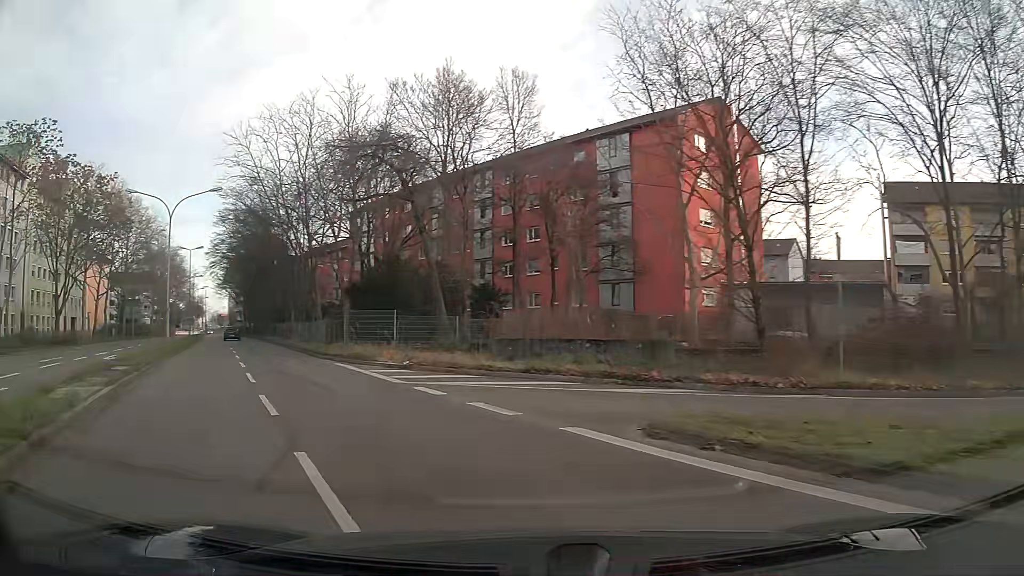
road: secondary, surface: asphalt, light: Day
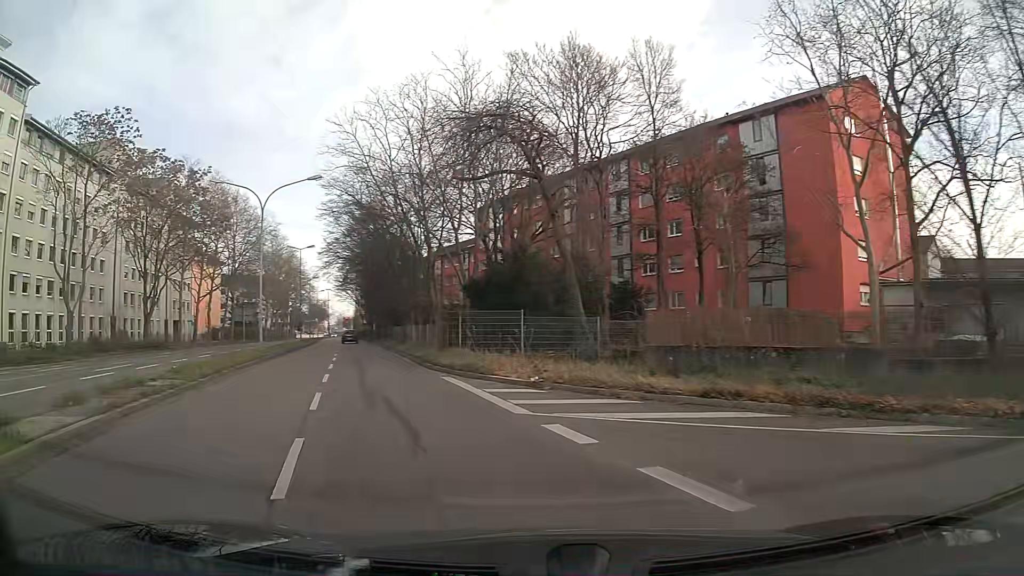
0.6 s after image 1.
(-0.5, +4.9) m; -10°
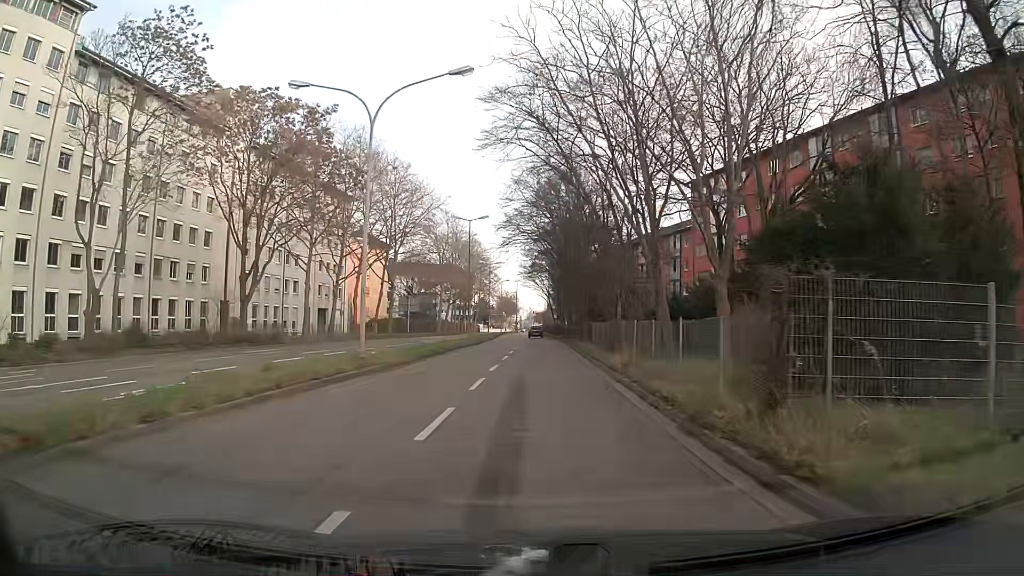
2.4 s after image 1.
(-2.3, +15.6) m; -13°
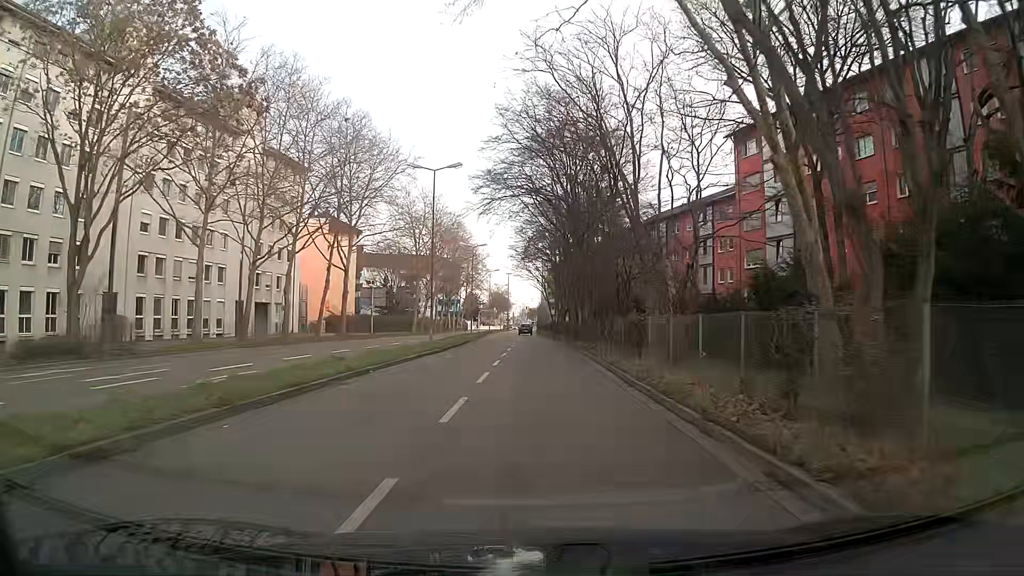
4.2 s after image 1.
(+0.1, +17.2) m; +1°
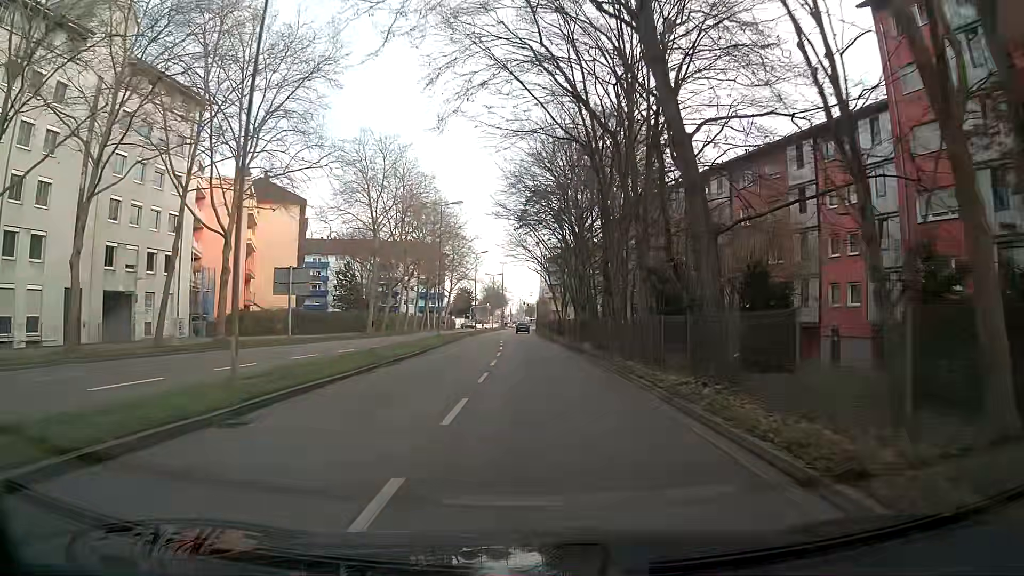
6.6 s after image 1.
(-0.2, +24.5) m; 0°
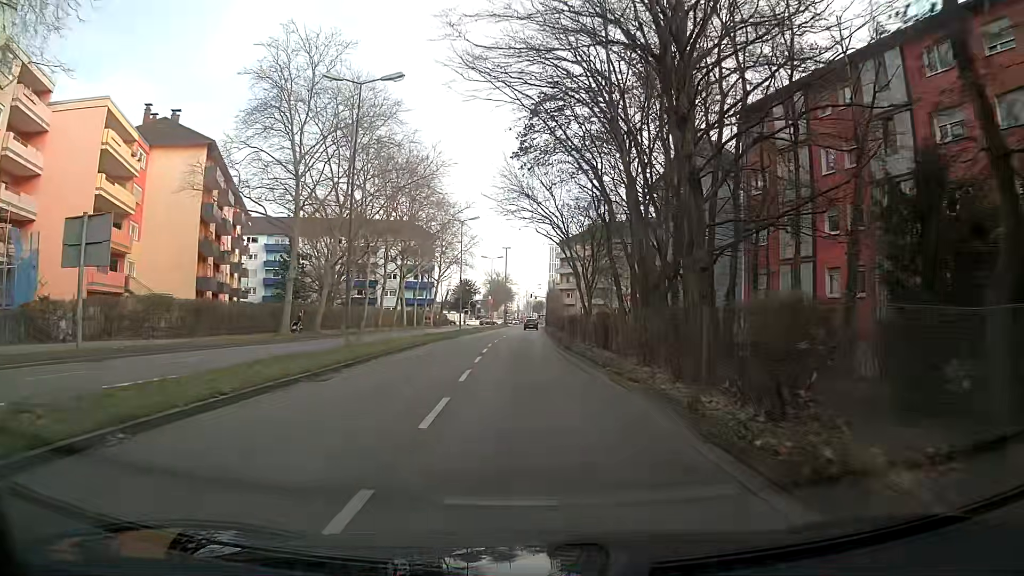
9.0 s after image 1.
(-0.5, +24.6) m; -1°
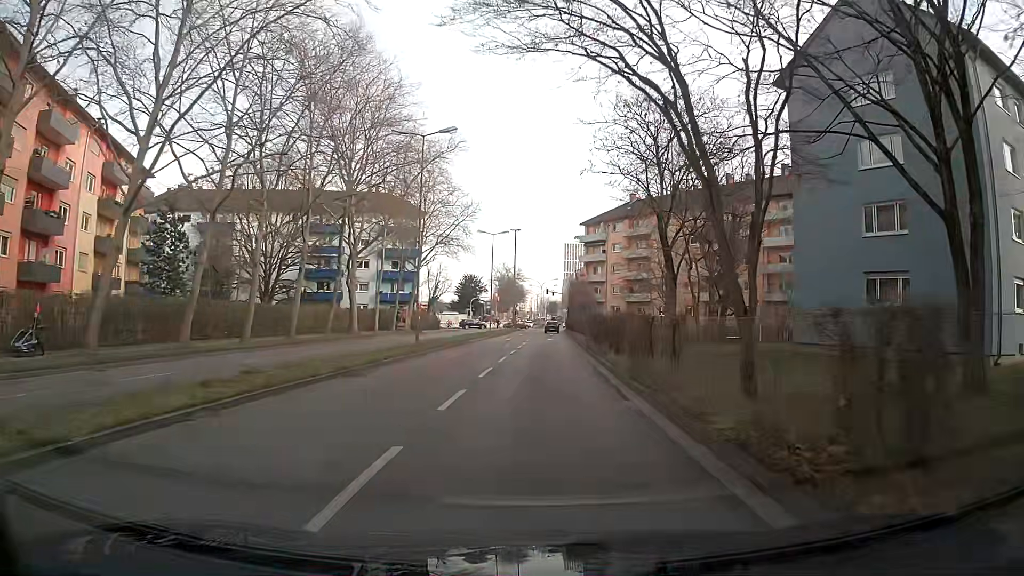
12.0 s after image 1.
(-0.5, +27.9) m; -1°
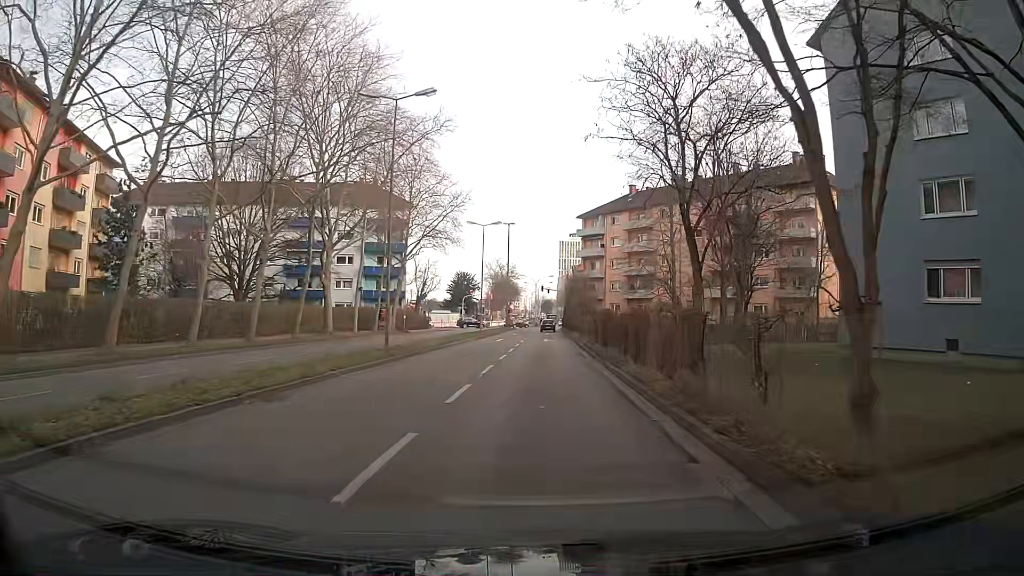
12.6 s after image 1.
(0.0, +5.1) m; 0°
(0, +10) (0, +20) (0, +30) (0, +40) (+1, +50) (+1, +60) (+1, +70) (+2, +80) (+1, +90) (+2, +100) m
